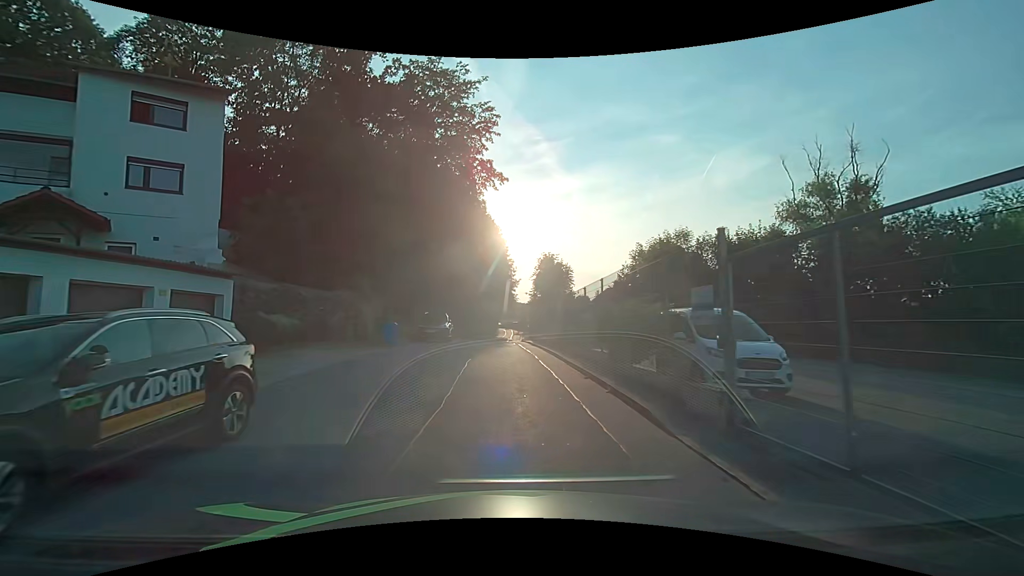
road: residential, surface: asphalt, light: Day
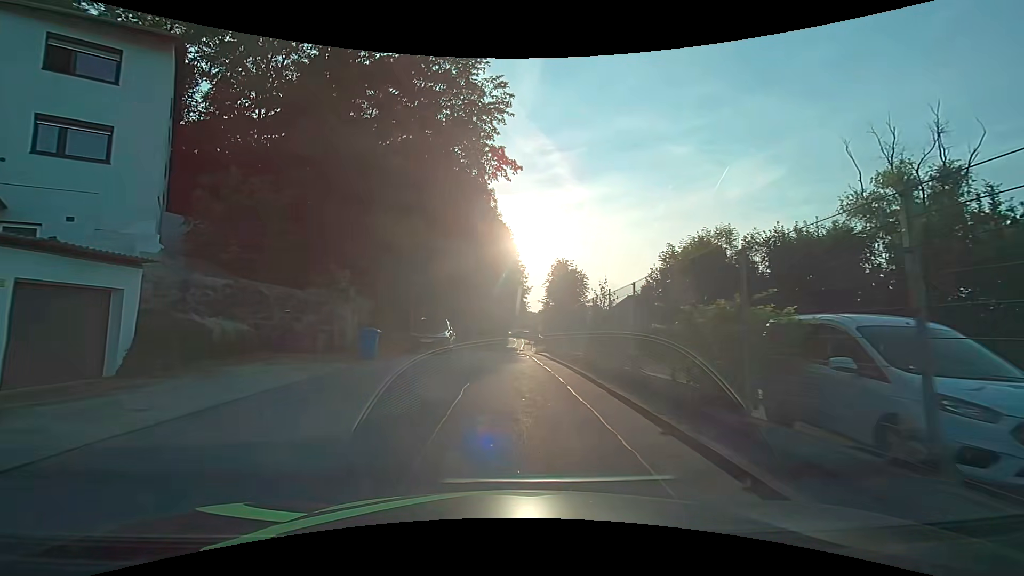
(0.0, +4.7) m; 0°
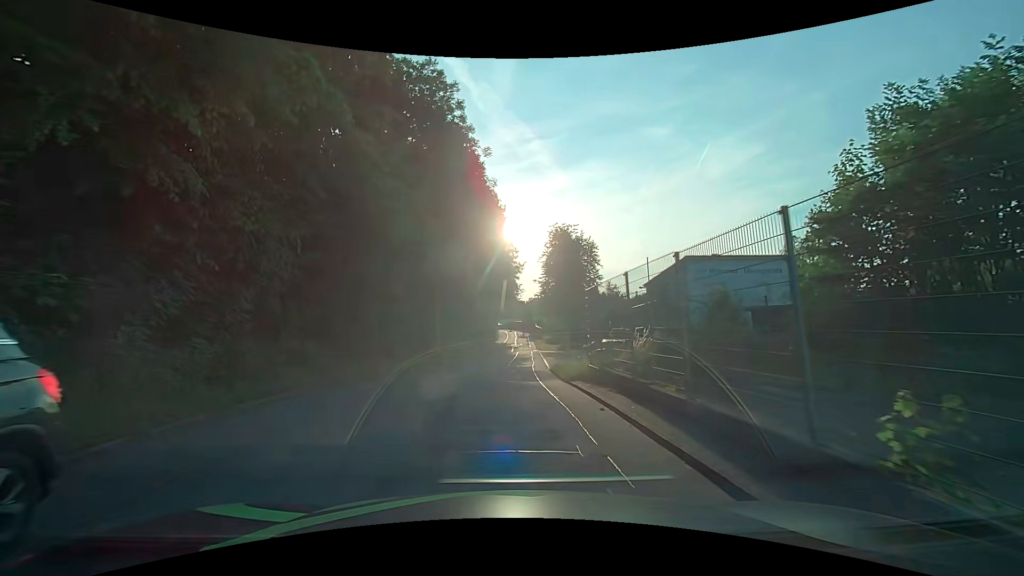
(+0.1, +22.0) m; +1°
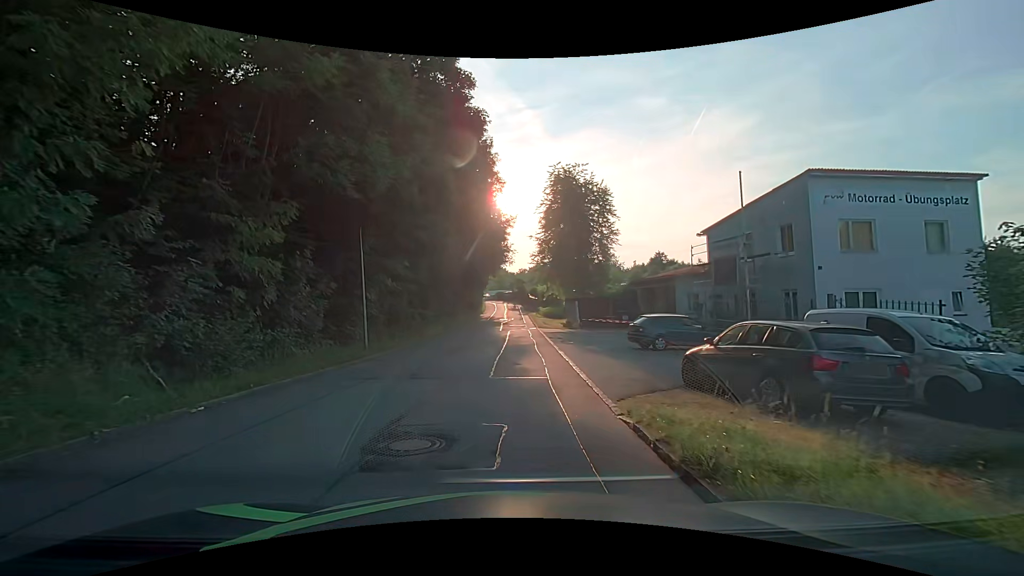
(+0.1, +15.4) m; +2°
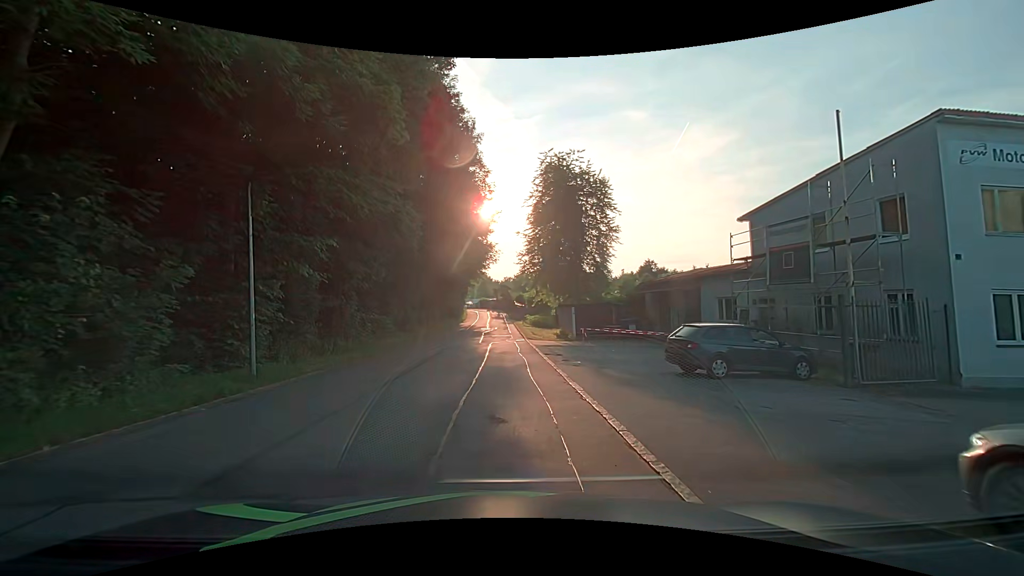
(0.0, +7.1) m; +1°
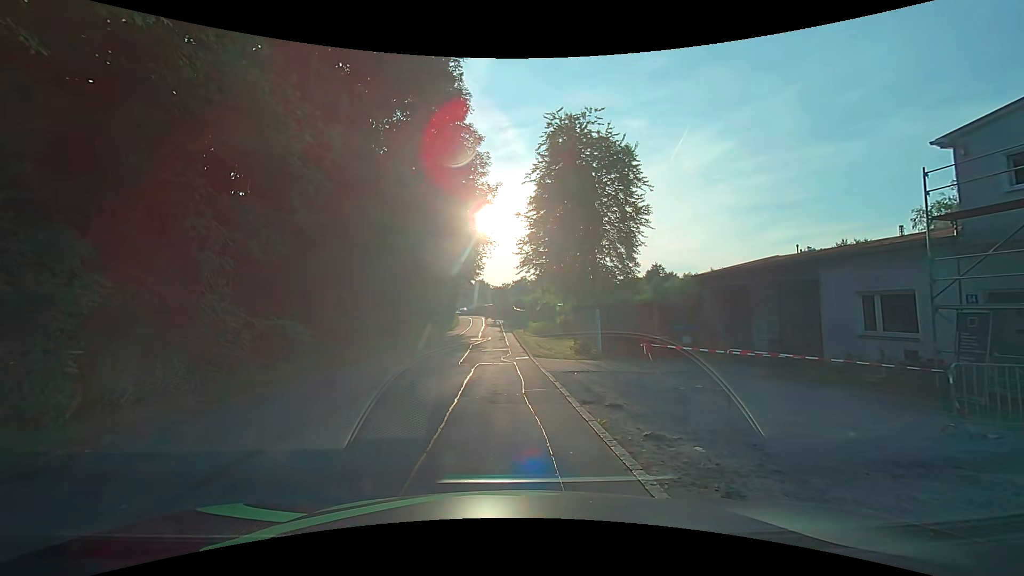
(+0.1, +10.1) m; +1°
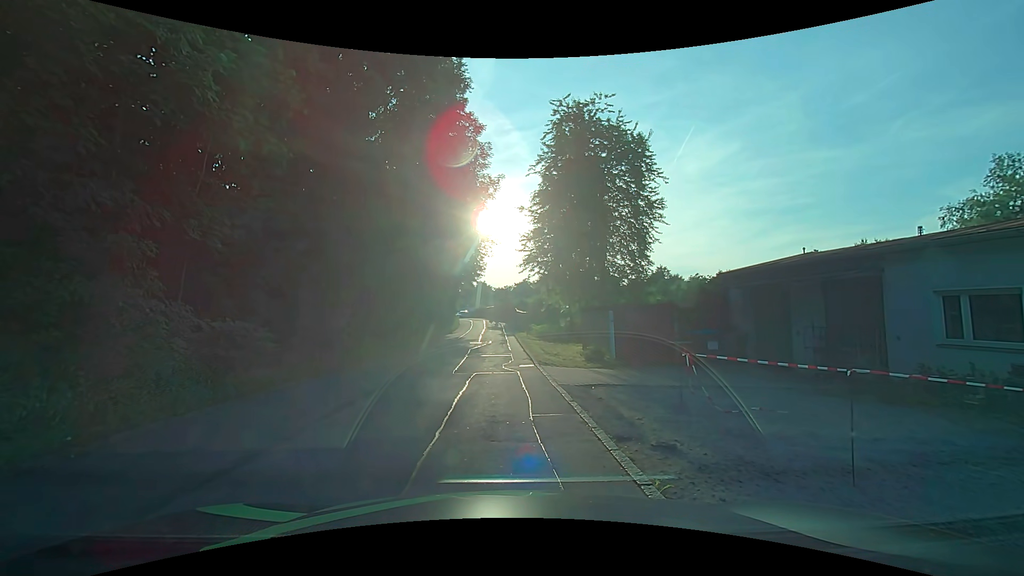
(0.0, +2.5) m; +1°
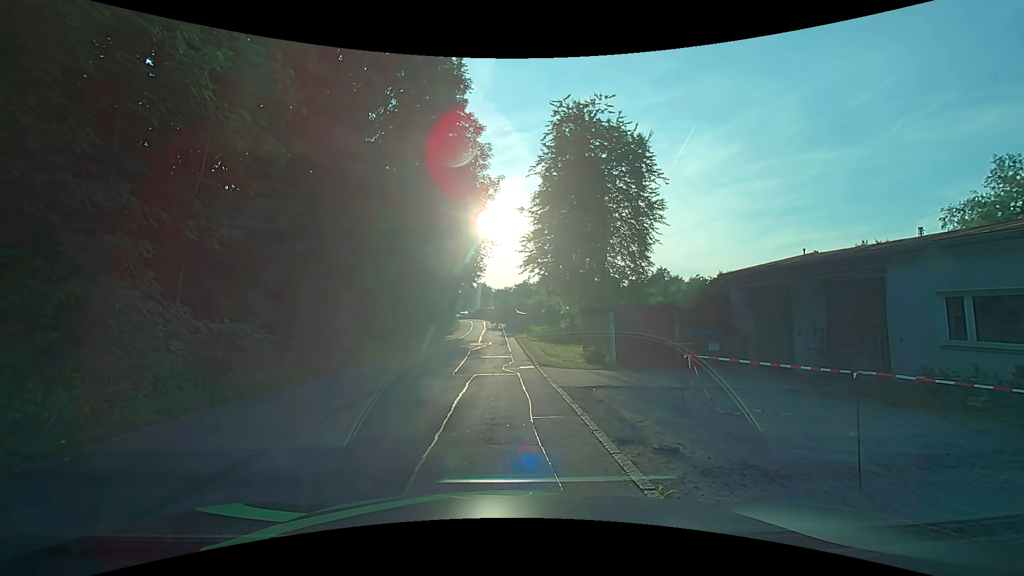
(0.0, +0.1) m; 0°
